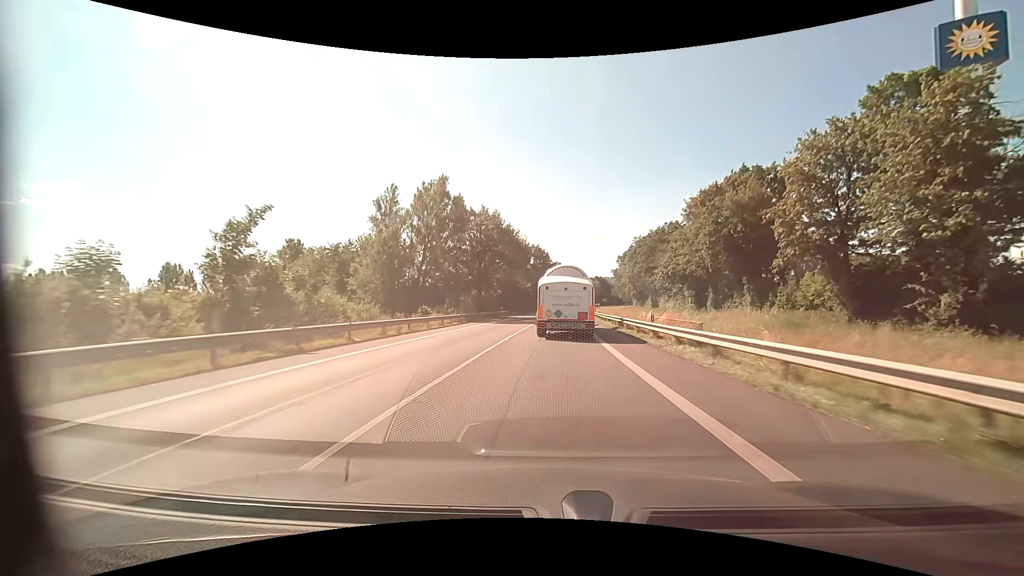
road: primary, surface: asphalt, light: Day
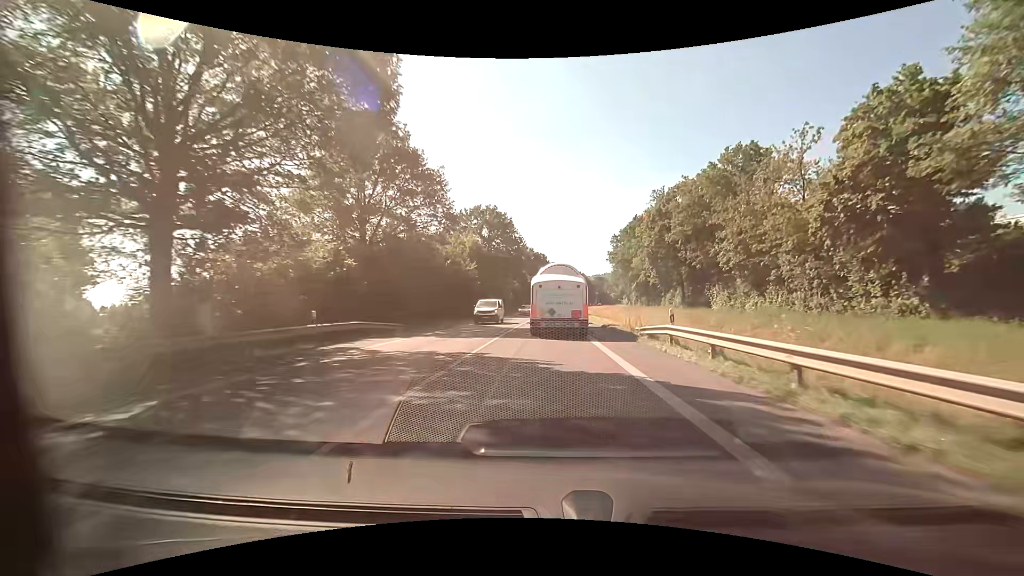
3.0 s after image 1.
(+1.4, +49.6) m; +3°
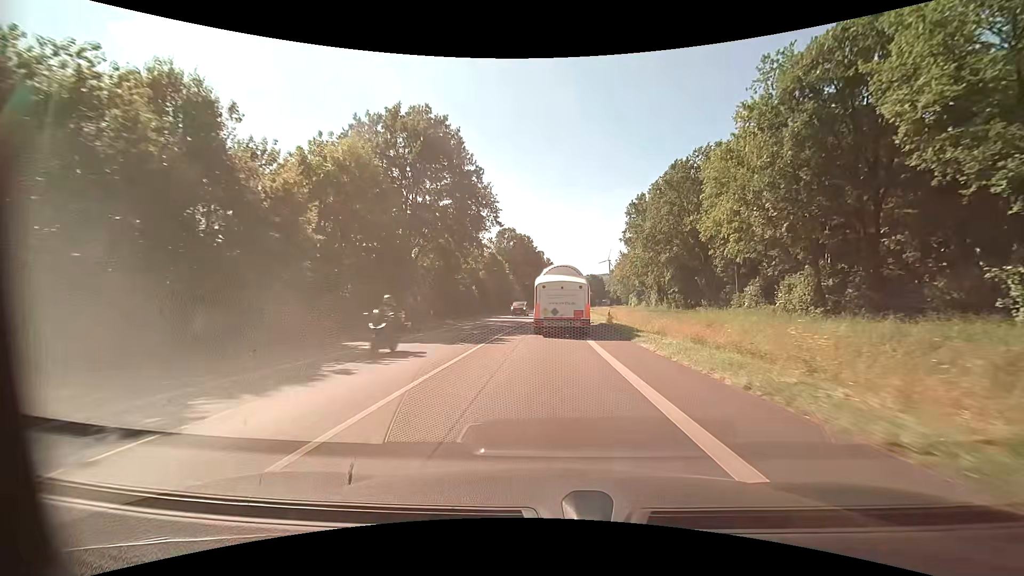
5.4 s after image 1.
(+0.5, +39.2) m; +1°
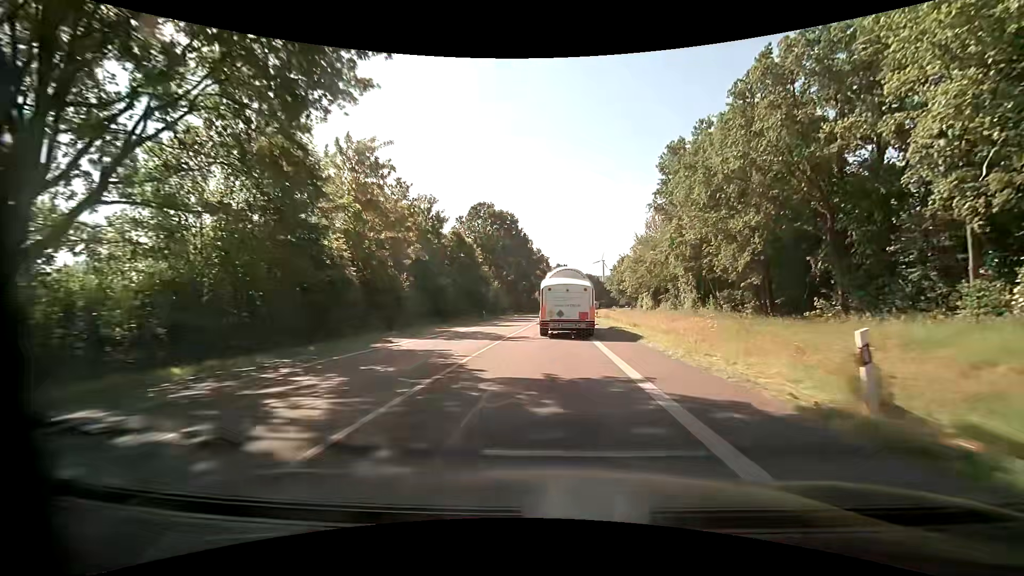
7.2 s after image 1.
(+0.2, +28.8) m; +1°
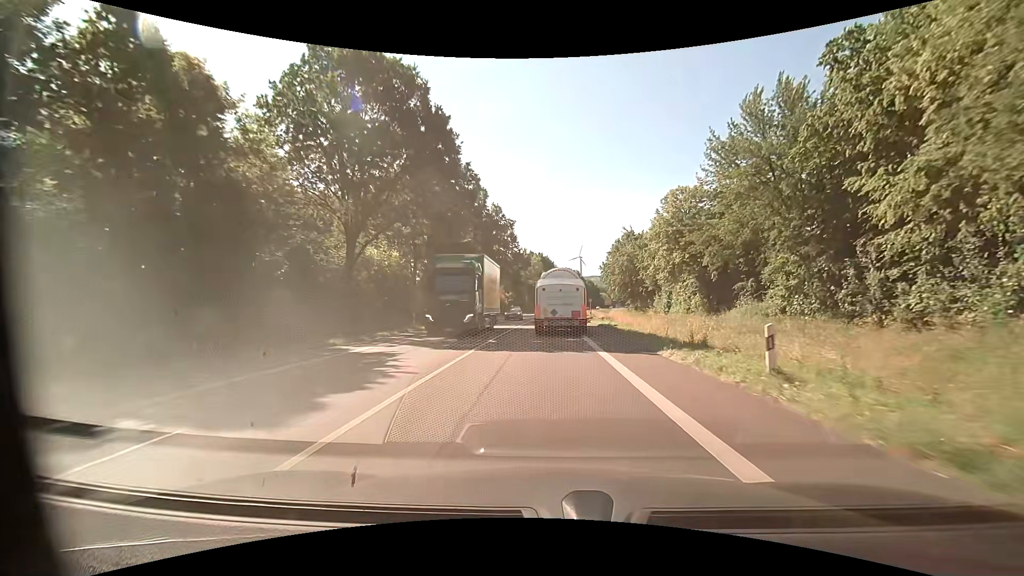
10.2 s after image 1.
(+1.4, +48.0) m; +3°
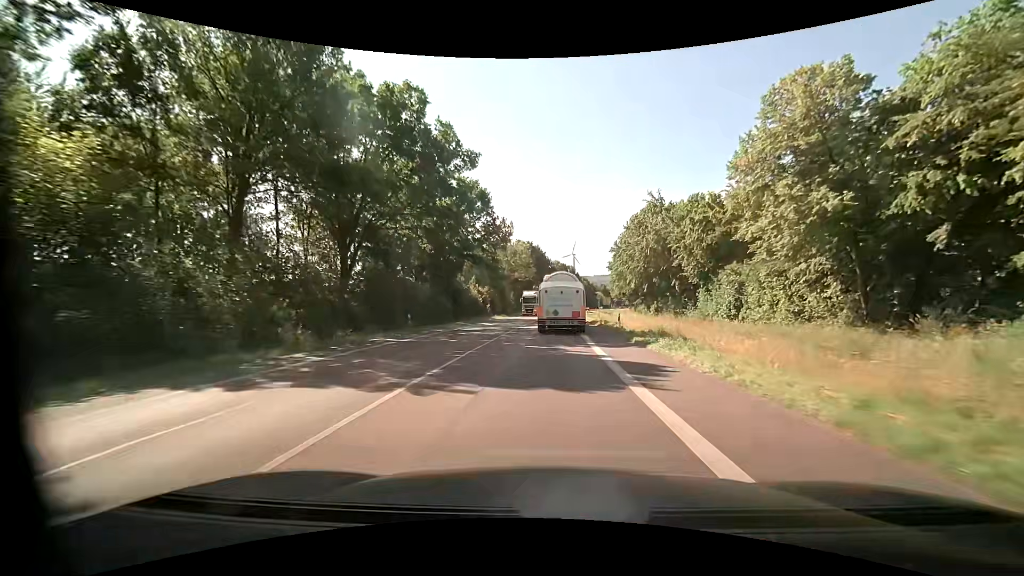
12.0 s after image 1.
(+0.2, +28.5) m; +1°
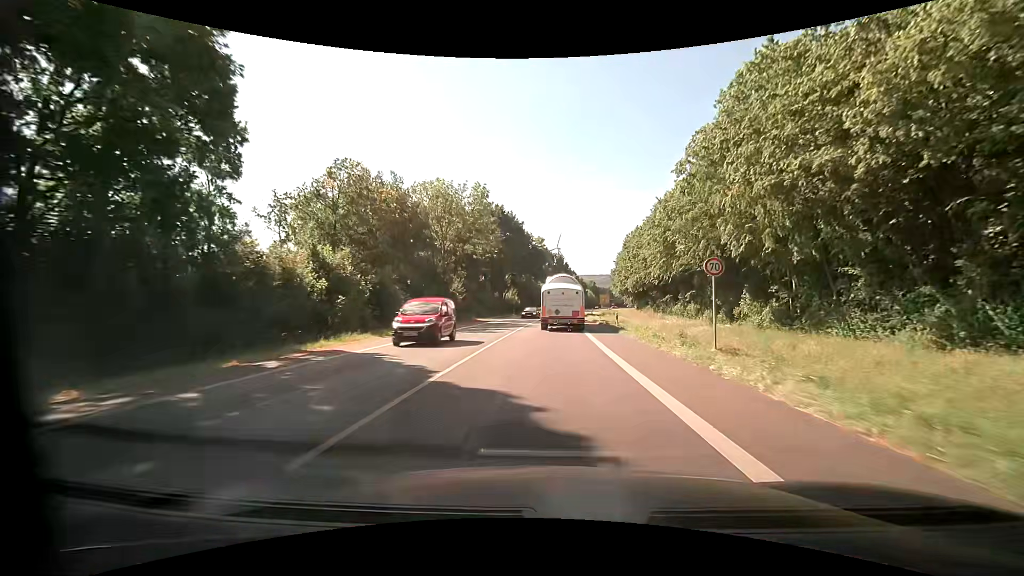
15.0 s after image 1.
(+0.5, +47.7) m; +2°
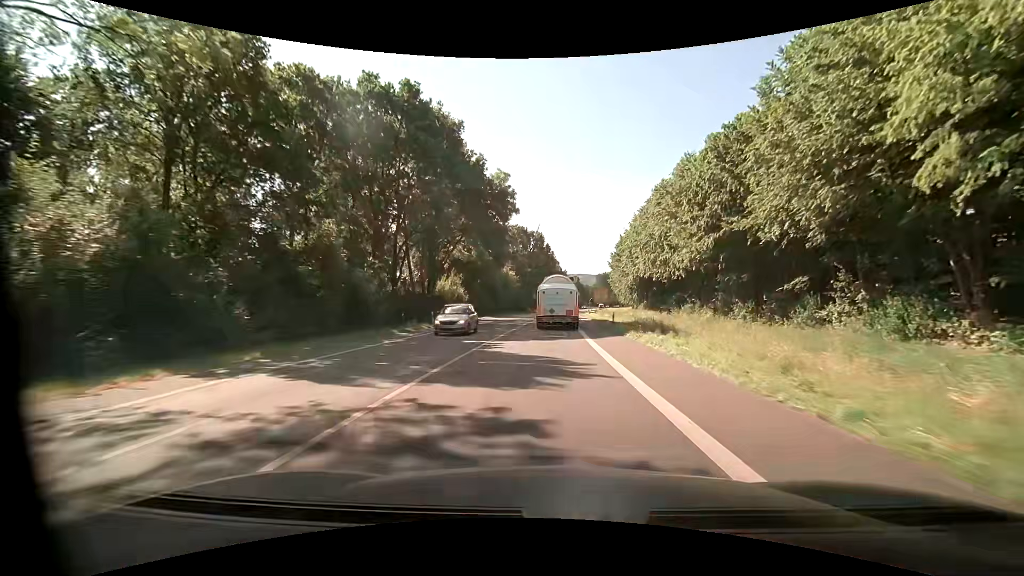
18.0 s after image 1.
(+0.9, +47.6) m; +2°
(0, +10) (0, +20) (0, +30) (+1, +40) (+1, +50) (+2, +60) (+2, +70) (+3, +80) (+4, +90) (+5, +100) m
